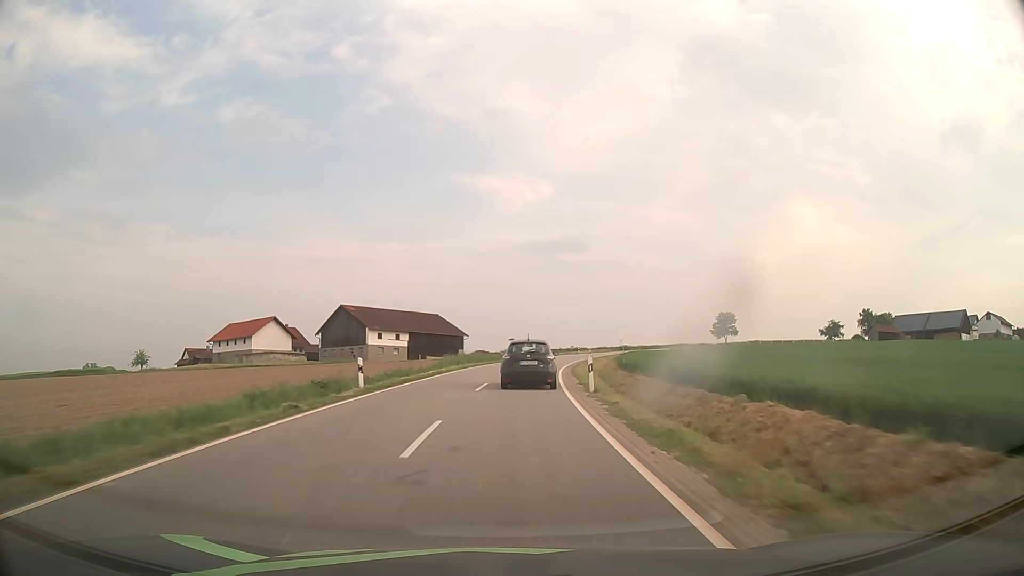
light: Day
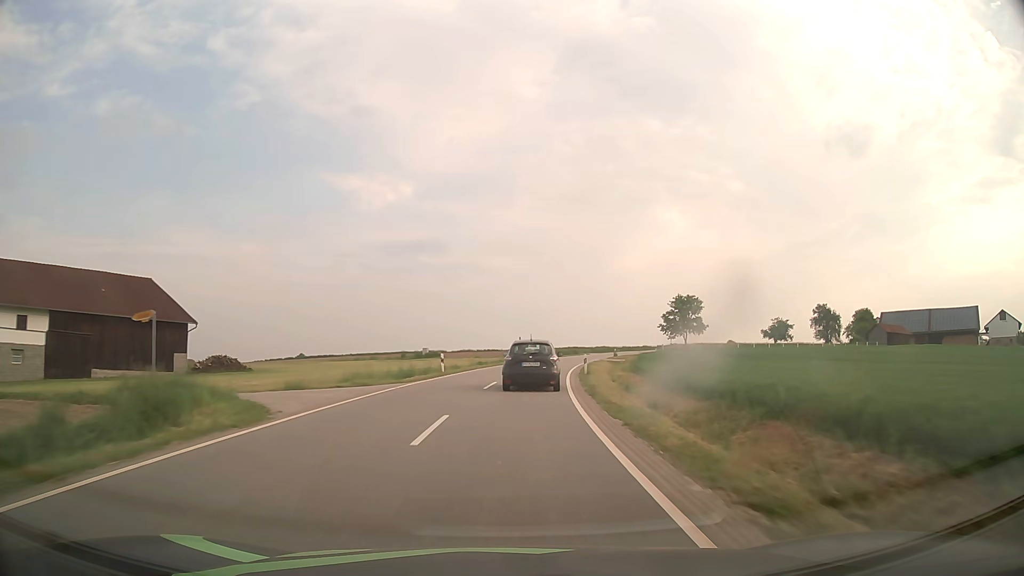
(+7.1, +71.2) m; +12°
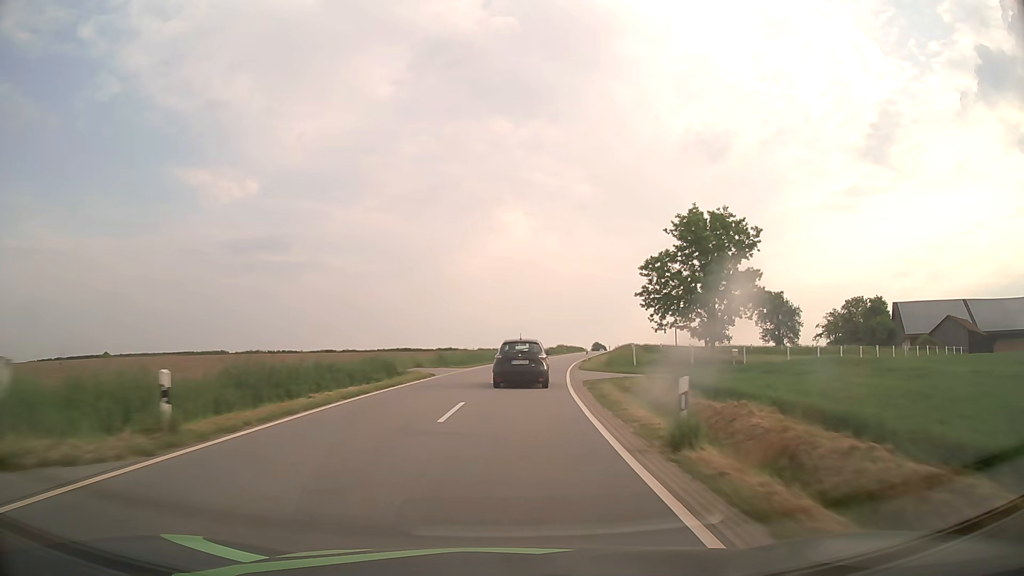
(+8.1, +69.6) m; +14°
(0, +10) (+1, +20) (+1, +30) (+2, +40) (+4, +50) (+5, +60) (+7, +70) (+9, +79) (+11, +89) (+13, +99) m
